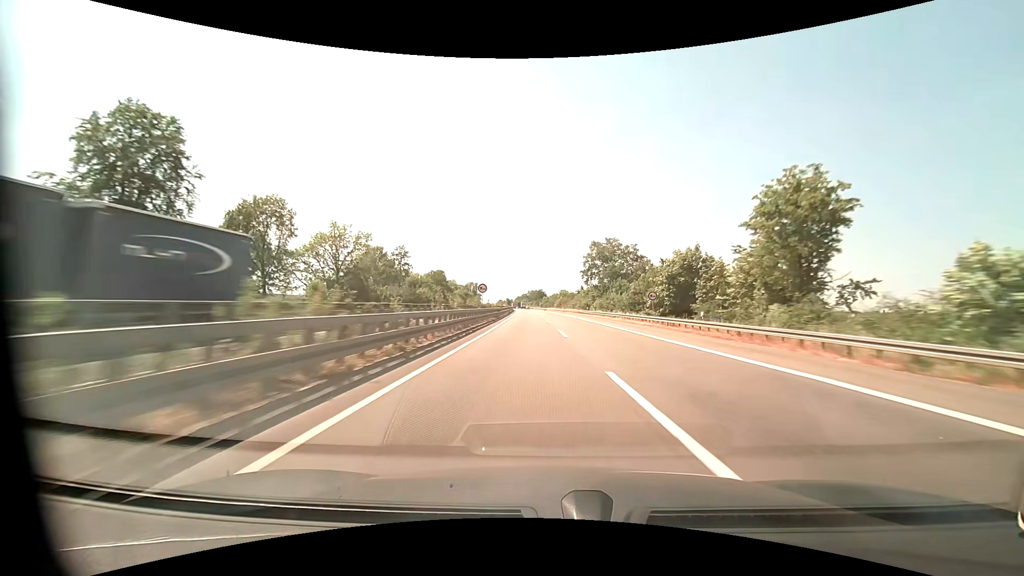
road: motorway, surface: asphalt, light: Day
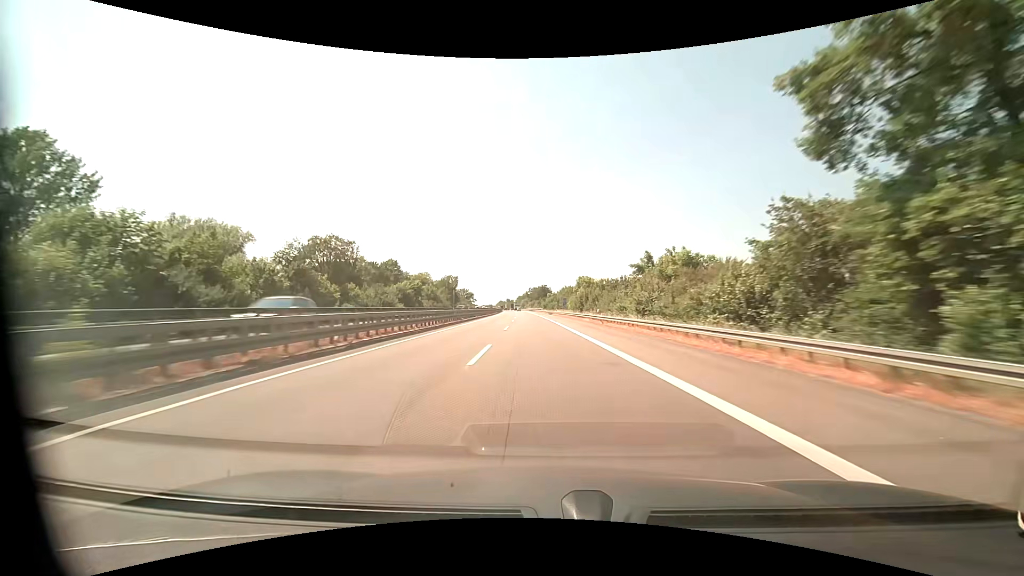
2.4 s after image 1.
(+0.1, +82.3) m; 0°
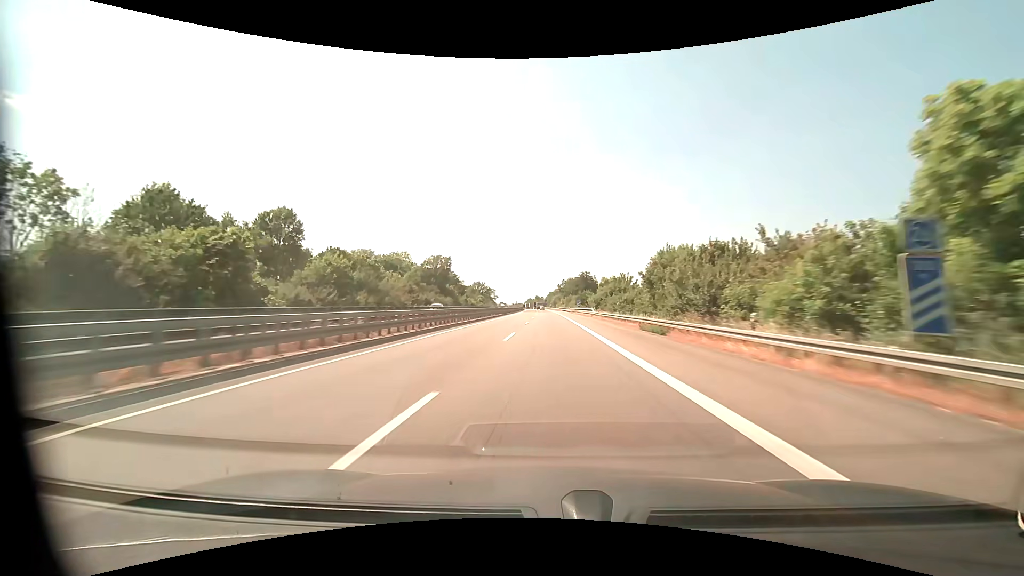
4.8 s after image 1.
(-3.1, +82.0) m; -4°
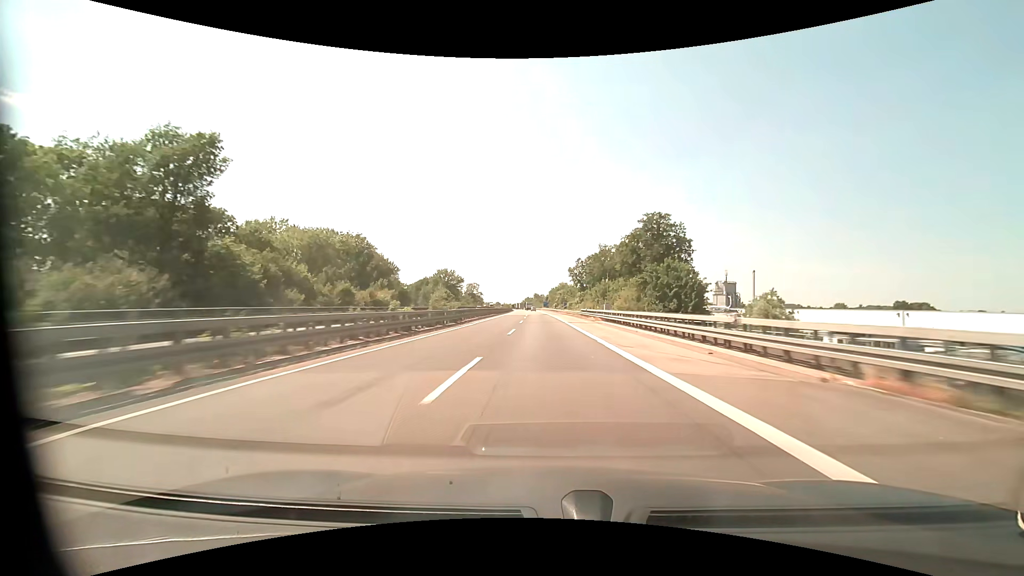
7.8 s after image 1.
(-0.1, +102.6) m; 0°
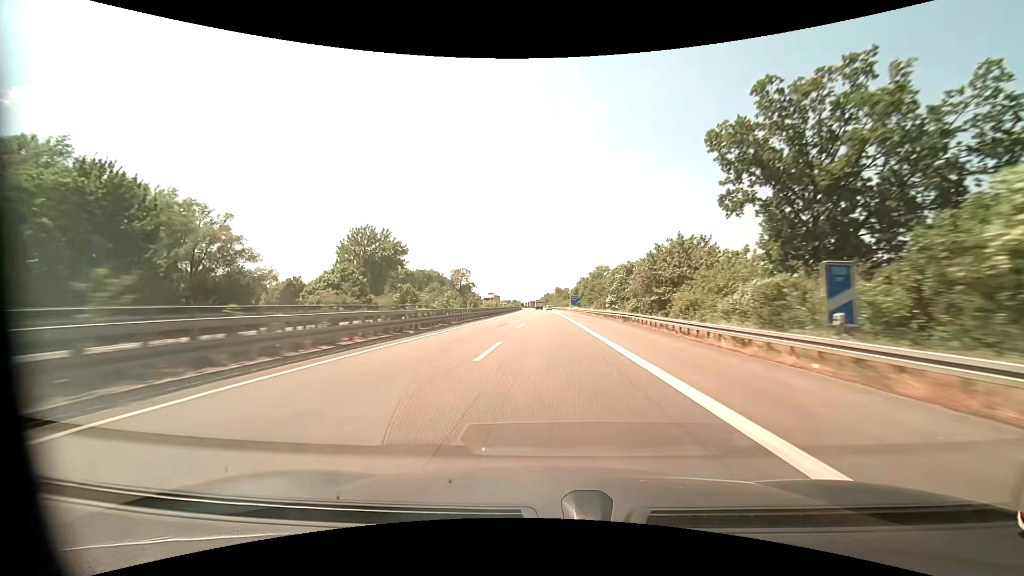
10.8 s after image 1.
(-2.1, +102.7) m; -3°
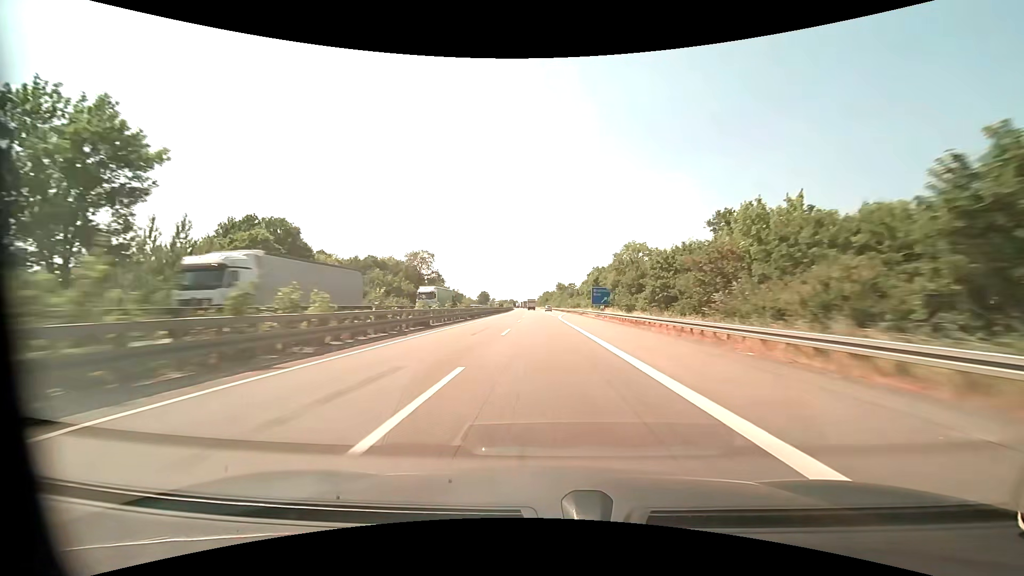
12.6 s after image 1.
(+0.1, +61.7) m; 0°
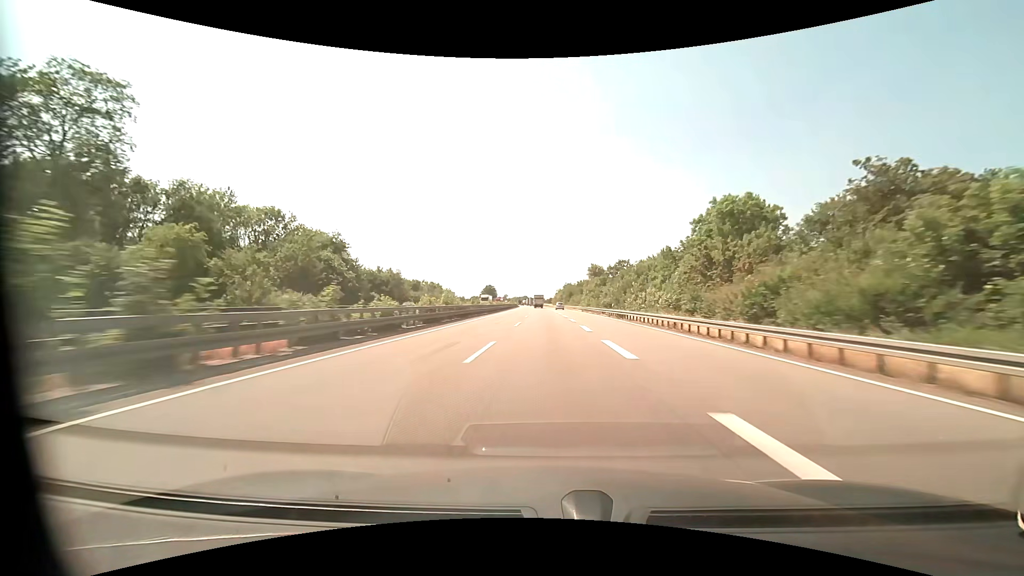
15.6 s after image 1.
(-2.0, +101.0) m; -2°
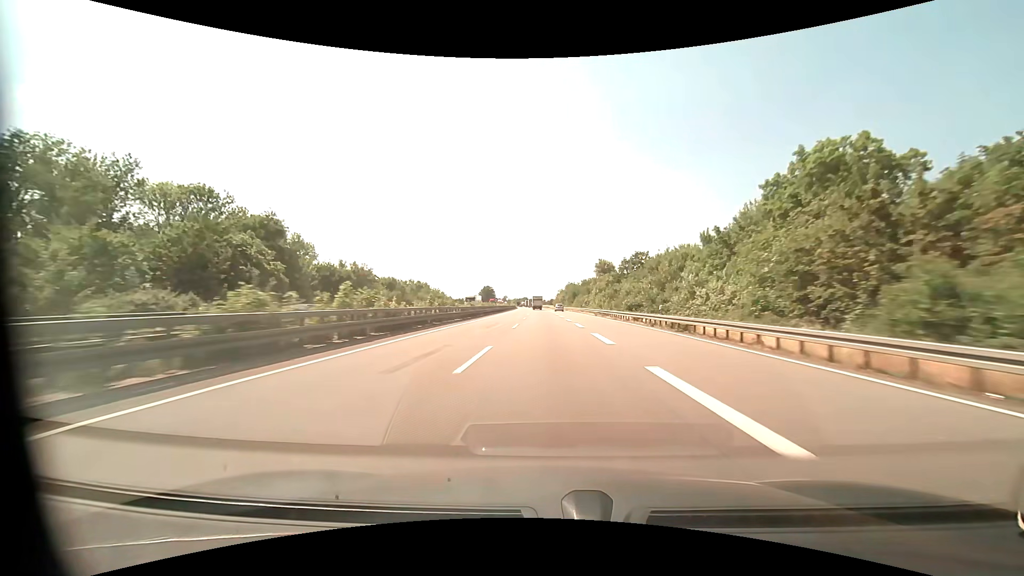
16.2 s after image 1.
(0.0, +19.5) m; 0°
(0, +10) (0, +20) (0, +30) (0, +40) (0, +50) (0, +60) (0, +70) (-1, +80) (-1, +90) (-1, +100) m
